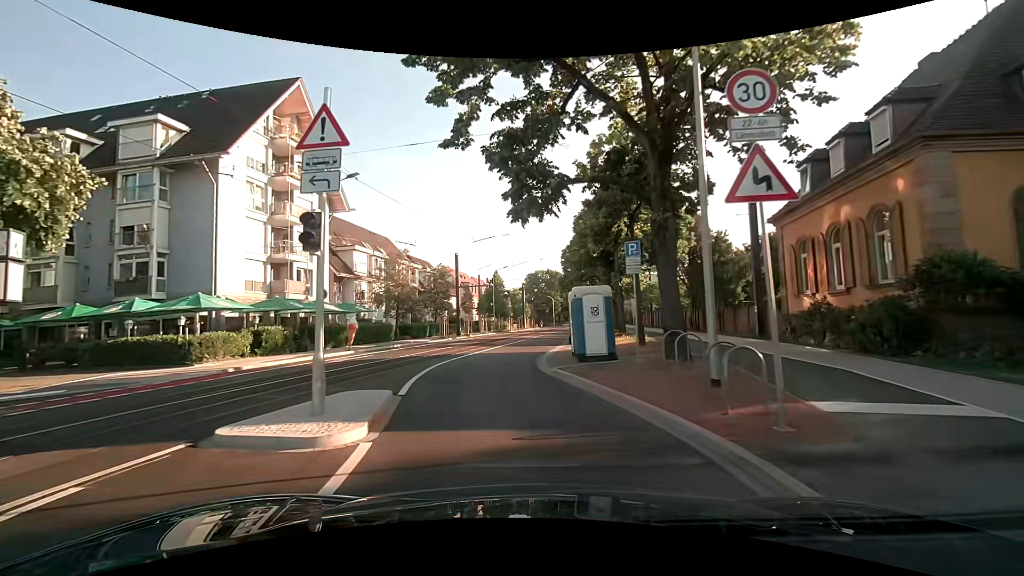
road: secondary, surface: asphalt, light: Day
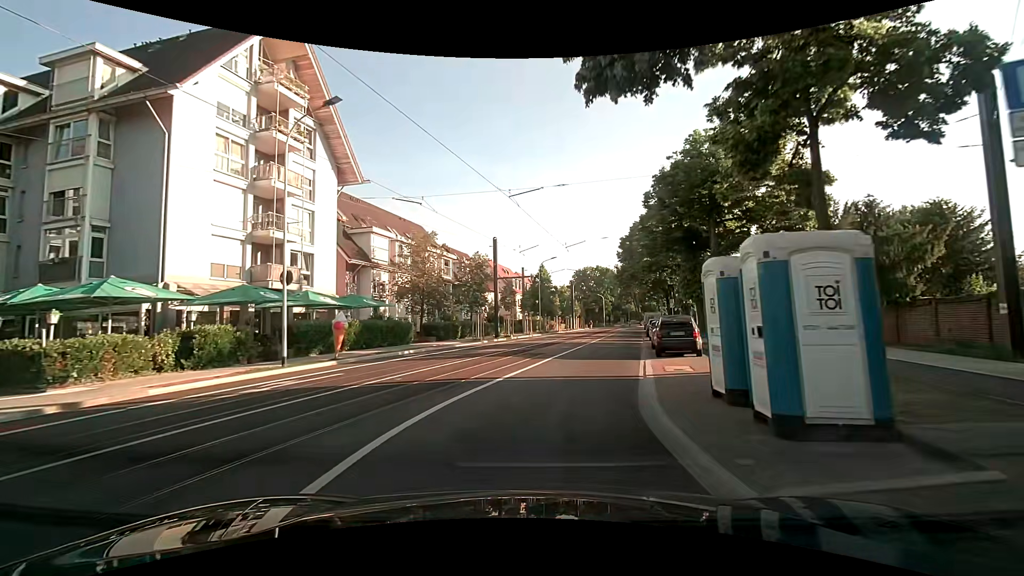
(-0.6, +9.6) m; -5°
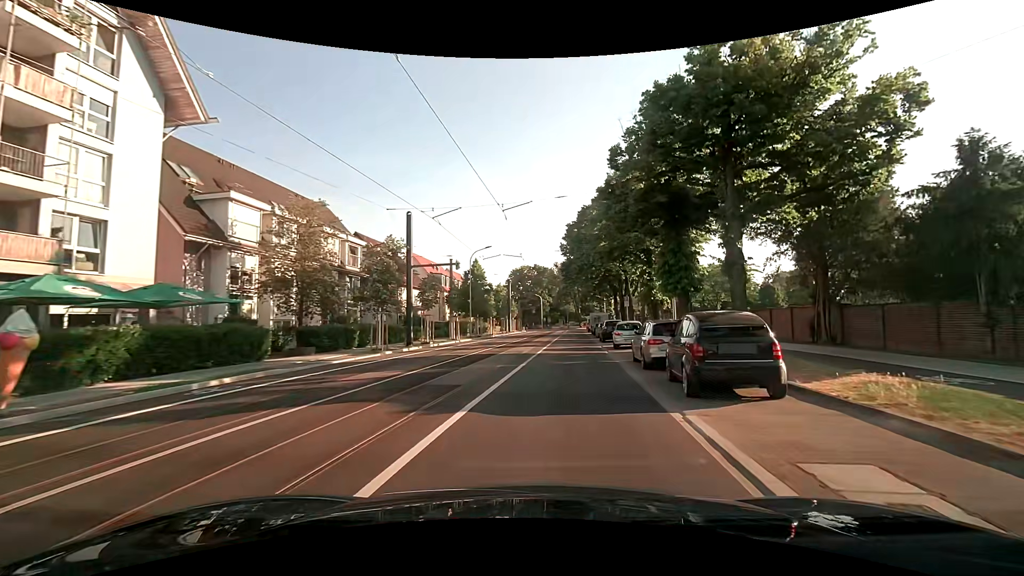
(+0.5, +10.4) m; +7°
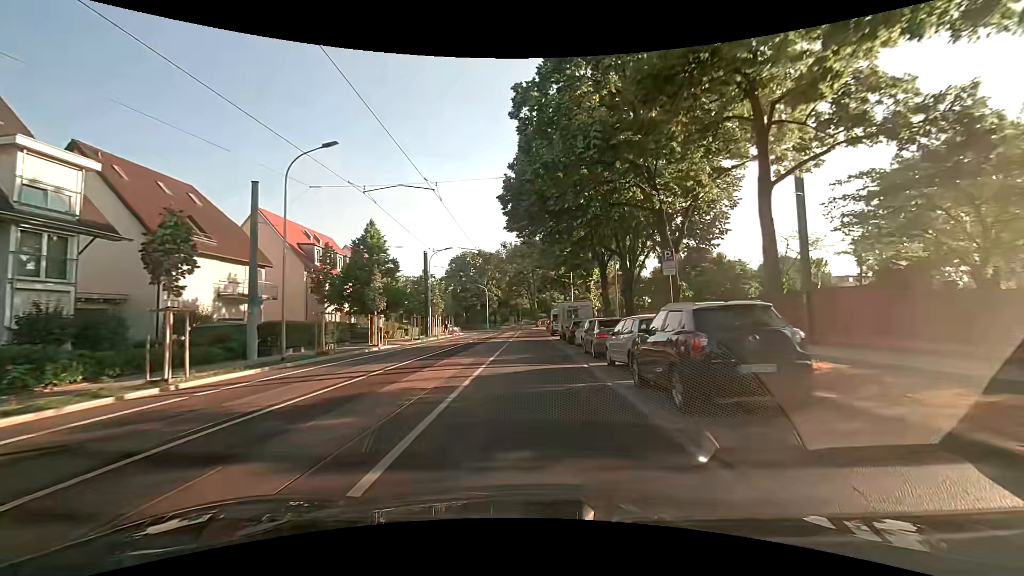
(+2.2, +29.4) m; +5°
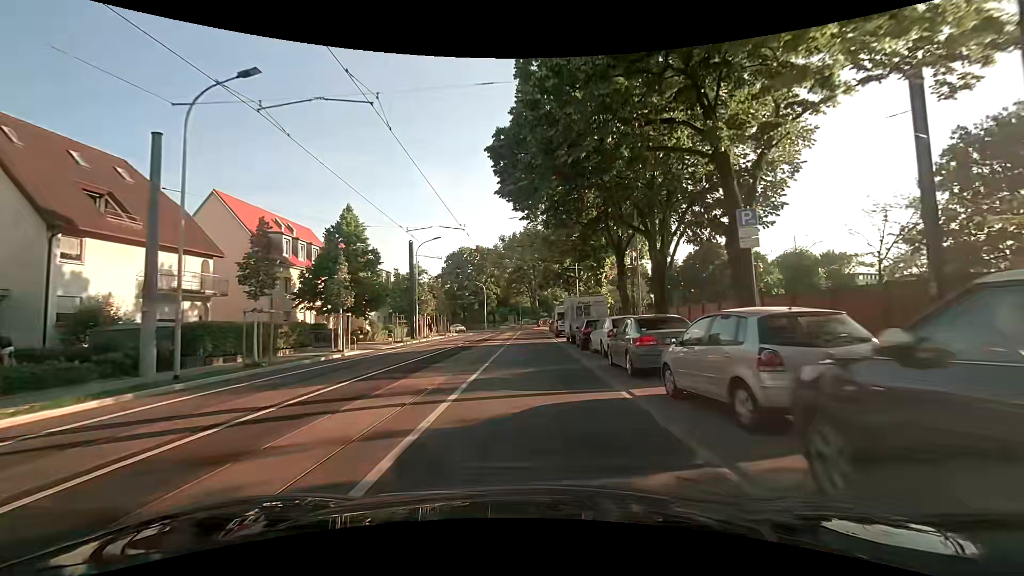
(0.0, +6.4) m; 0°
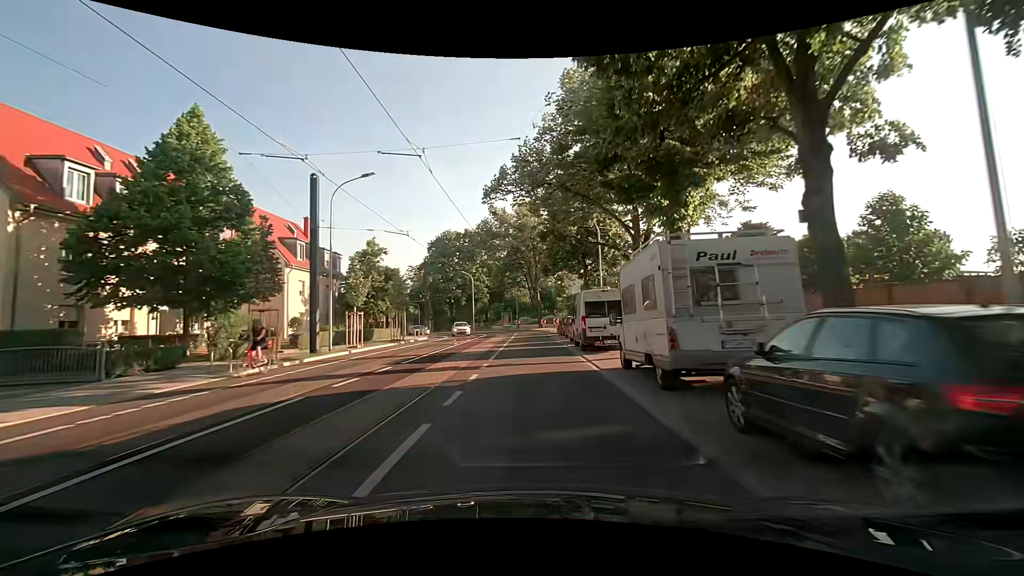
(0.0, +19.8) m; 0°
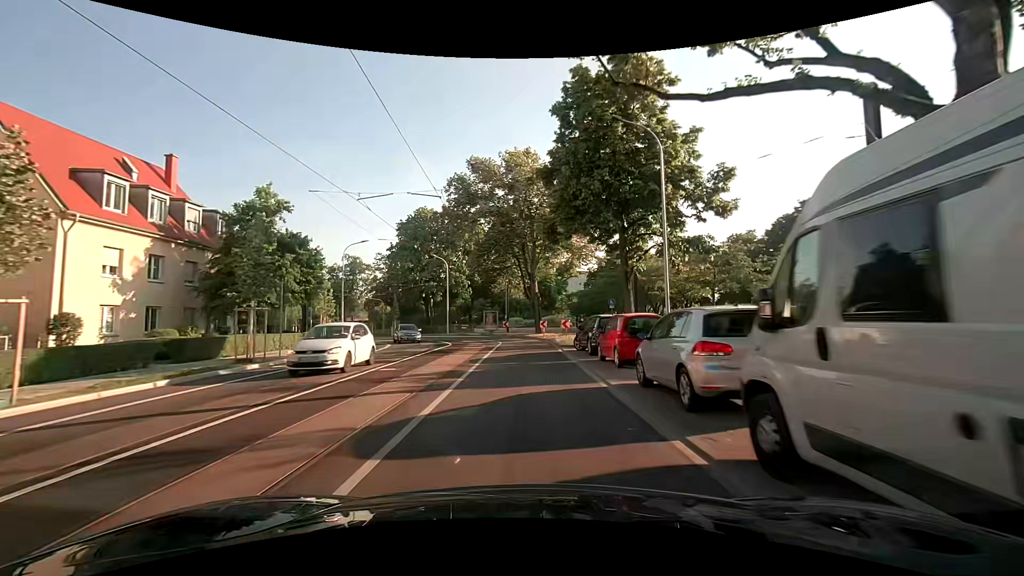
(+0.3, +19.8) m; +2°
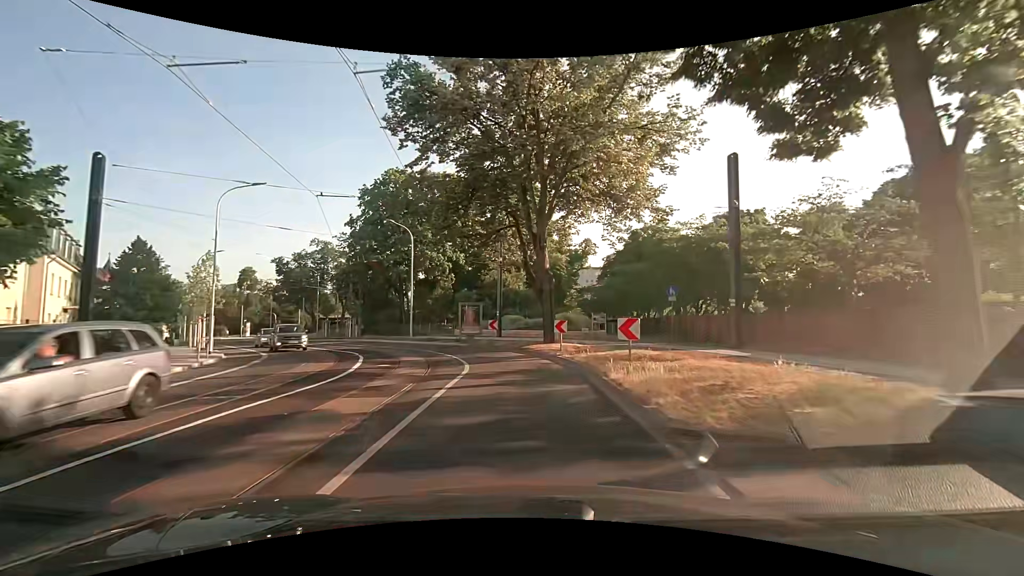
(-0.3, +18.7) m; -1°
(0, +10) (-2, +20) (-5, +29) (-11, +38) (-16, +46) (-22, +54) (-28, +62) (-34, +70) (-40, +78) (-46, +86) m
